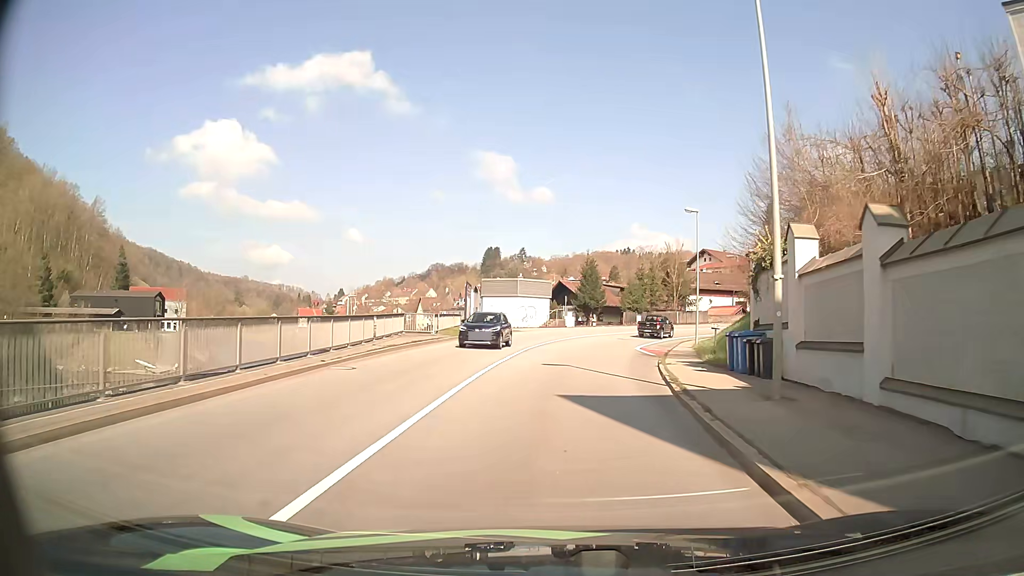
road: primary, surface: asphalt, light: Day
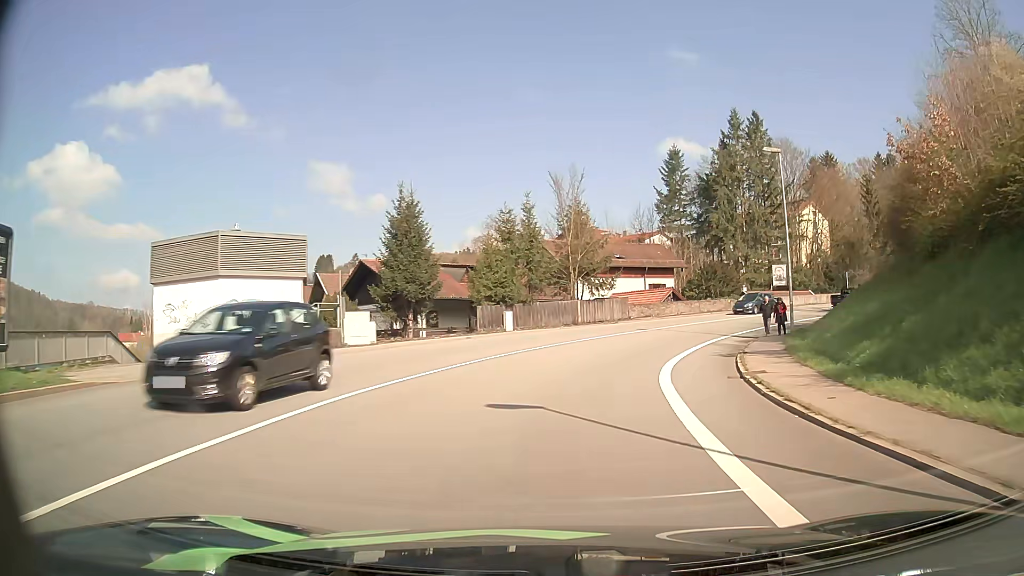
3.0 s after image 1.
(+3.6, +38.6) m; +14°
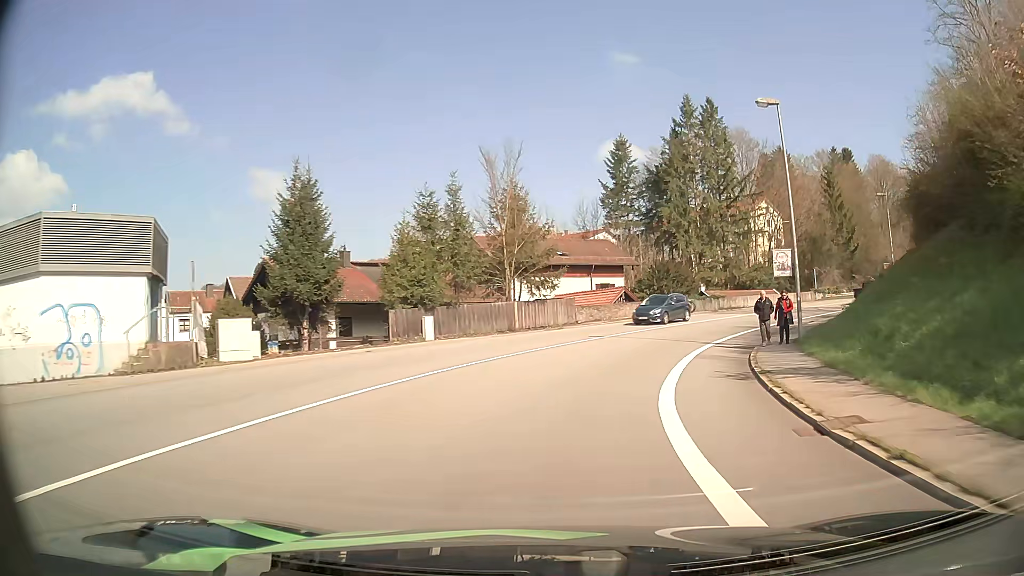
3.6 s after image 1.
(+0.3, +7.5) m; +5°
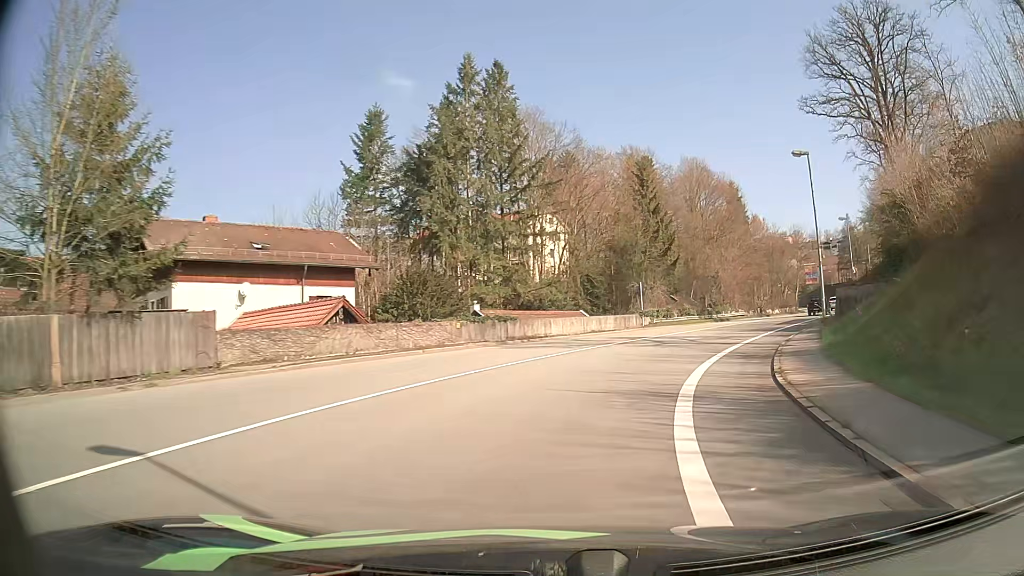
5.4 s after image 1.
(+3.7, +22.0) m; +20°
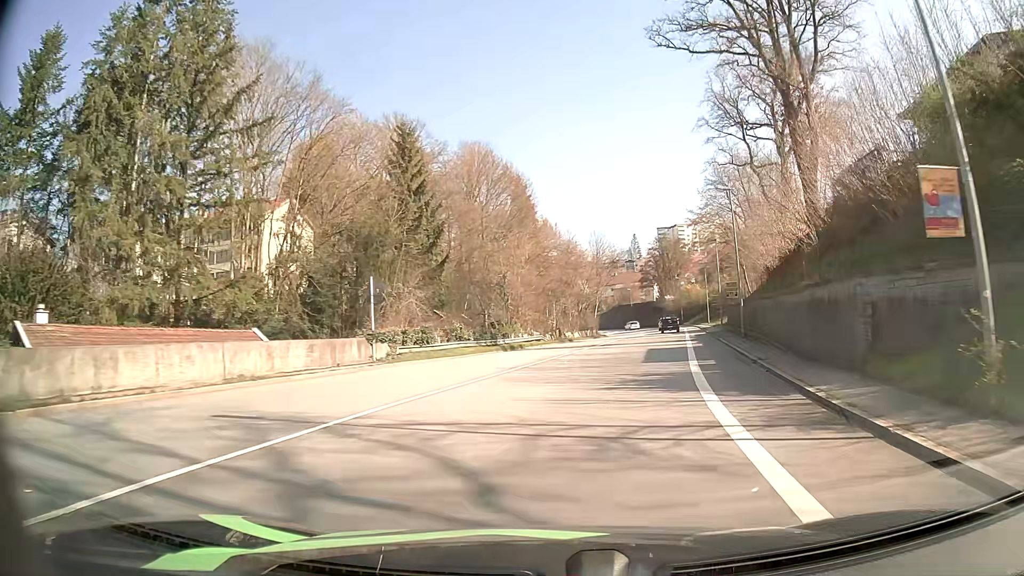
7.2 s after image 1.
(+4.4, +23.4) m; +19°
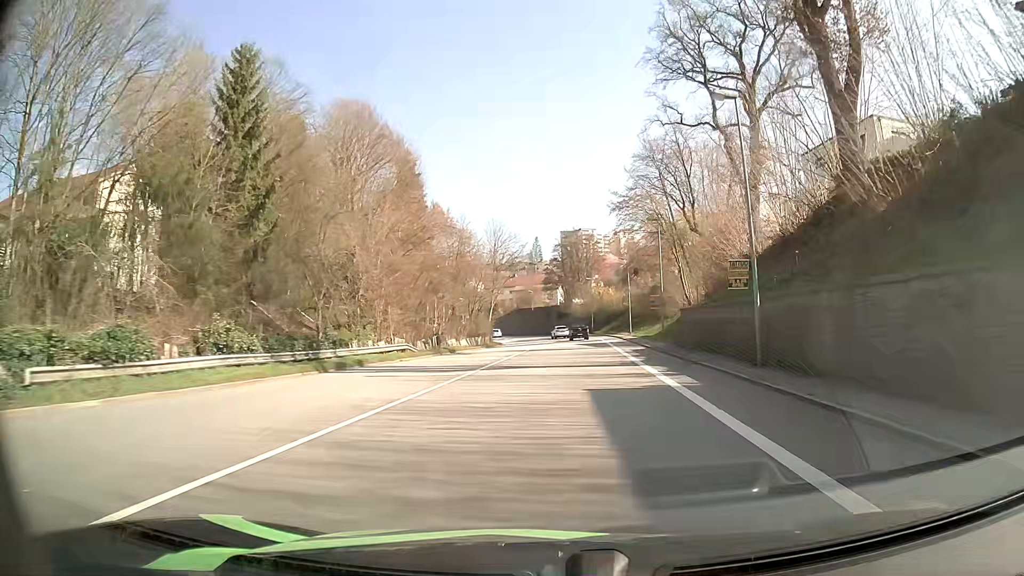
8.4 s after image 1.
(+1.5, +17.5) m; +9°
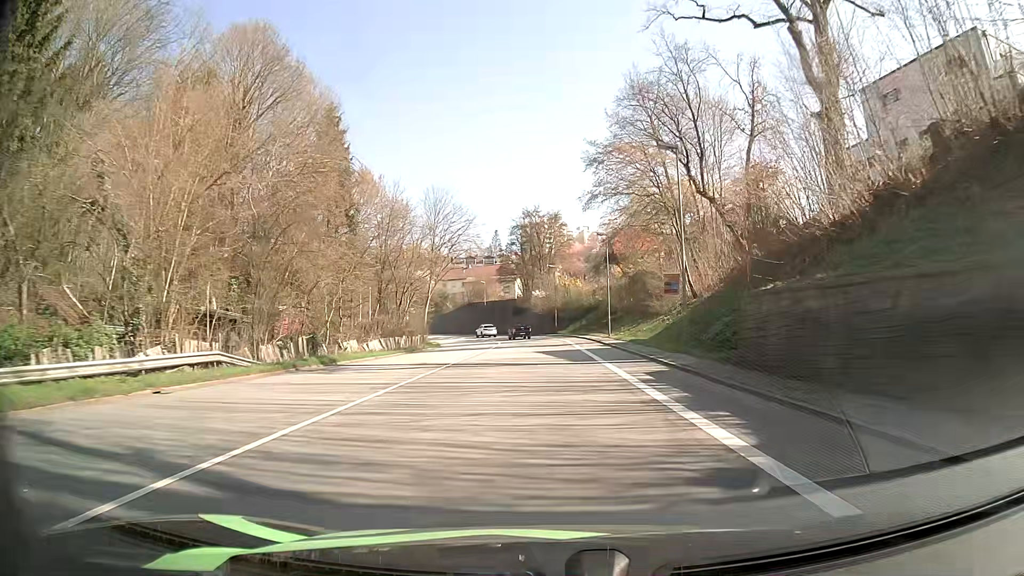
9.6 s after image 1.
(+0.8, +18.8) m; +4°
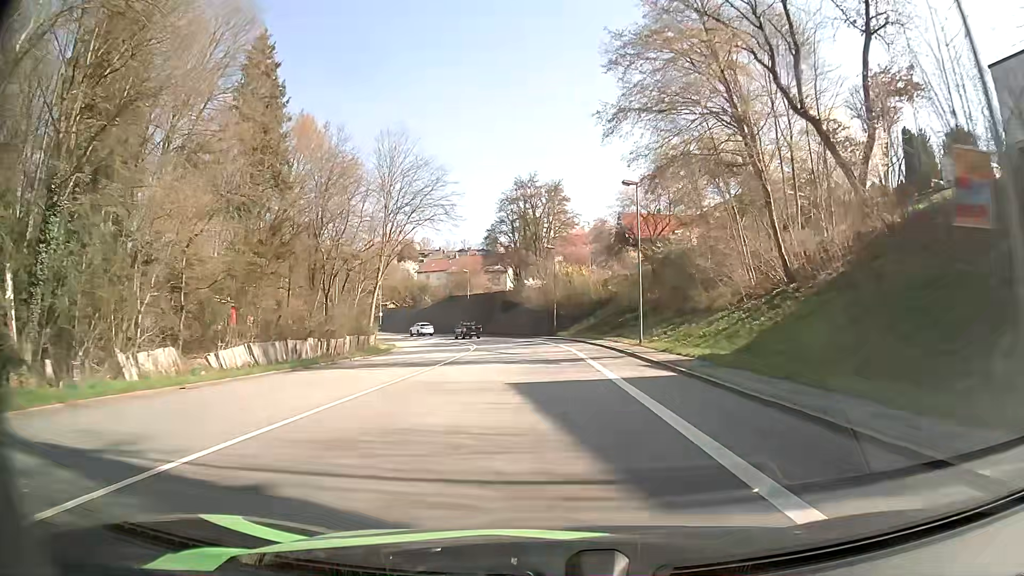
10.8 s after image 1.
(0.0, +19.6) m; 0°
(0, +10) (0, +20) (-1, +30) (-1, +40) (-3, +50) (-5, +60) (-8, +69) (-11, +79) (-16, +87) (-21, +96) m
